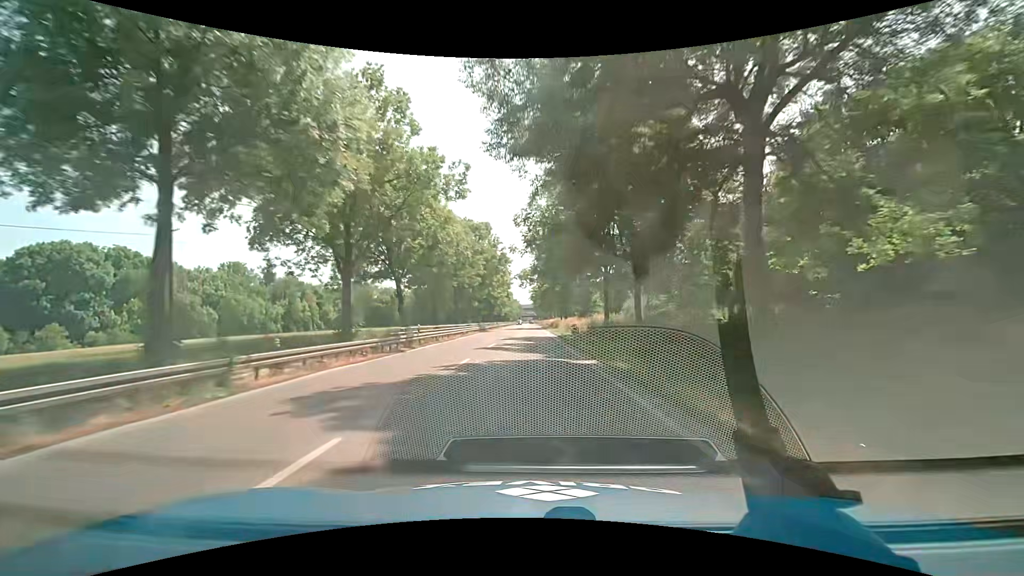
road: secondary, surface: asphalt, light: Day
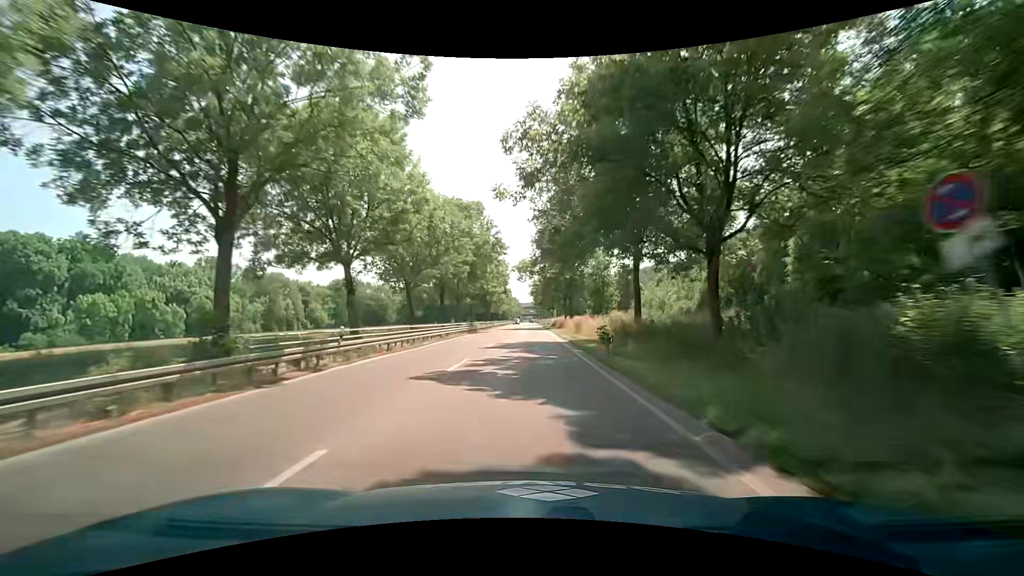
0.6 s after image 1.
(0.0, +12.5) m; 0°
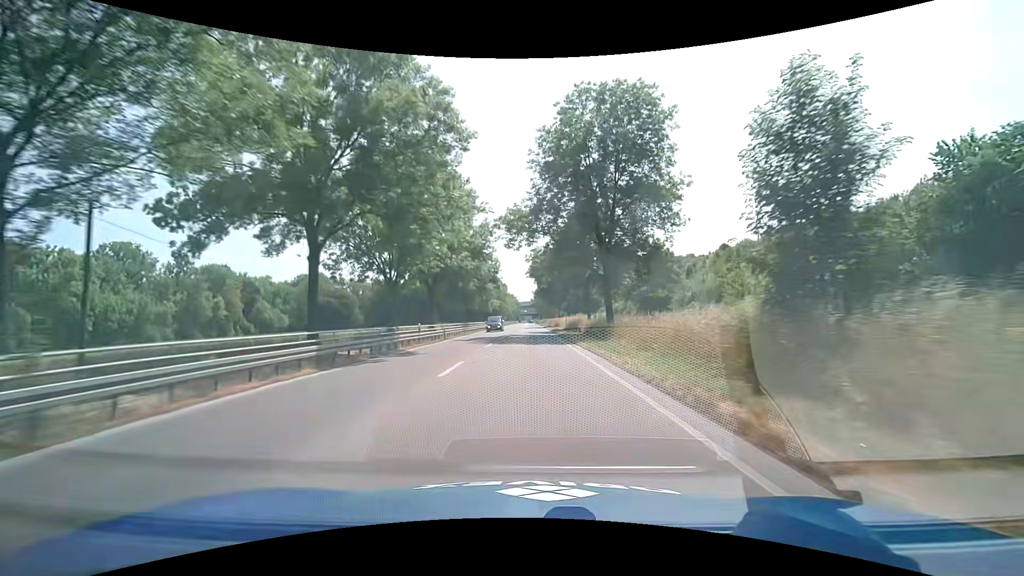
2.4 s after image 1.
(-0.2, +37.5) m; 0°
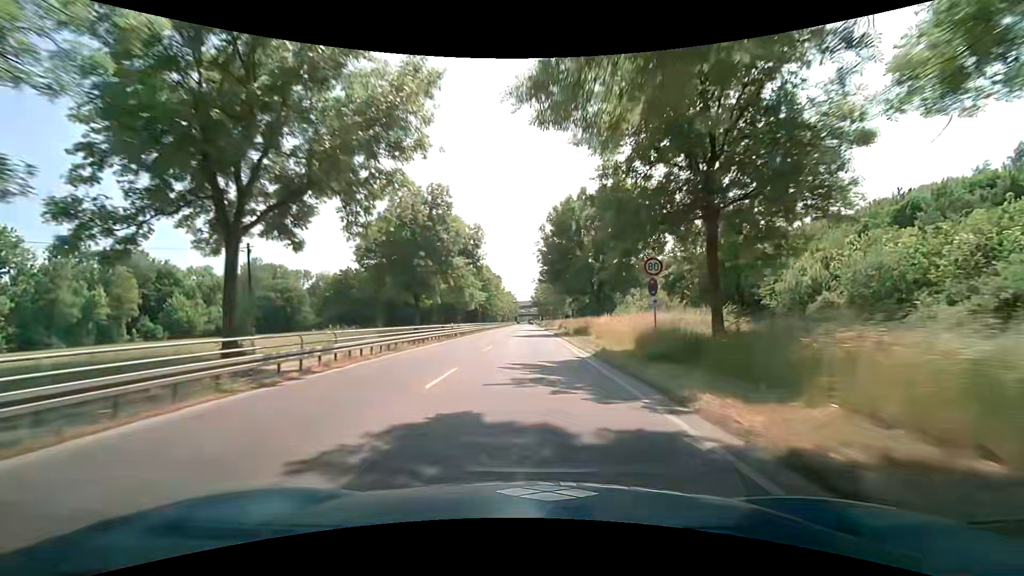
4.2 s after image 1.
(-0.3, +37.5) m; 0°
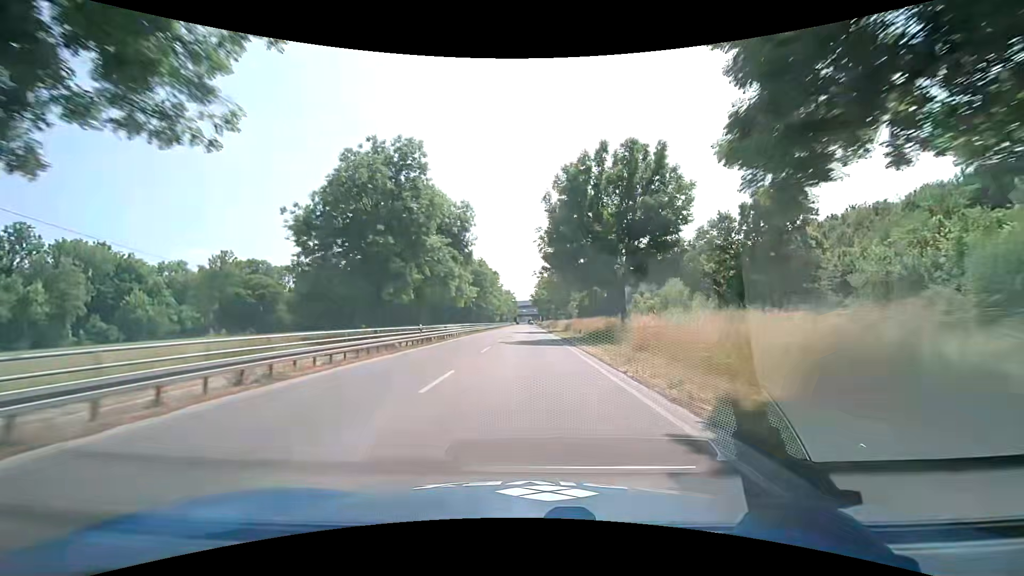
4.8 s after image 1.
(0.0, +12.5) m; 0°
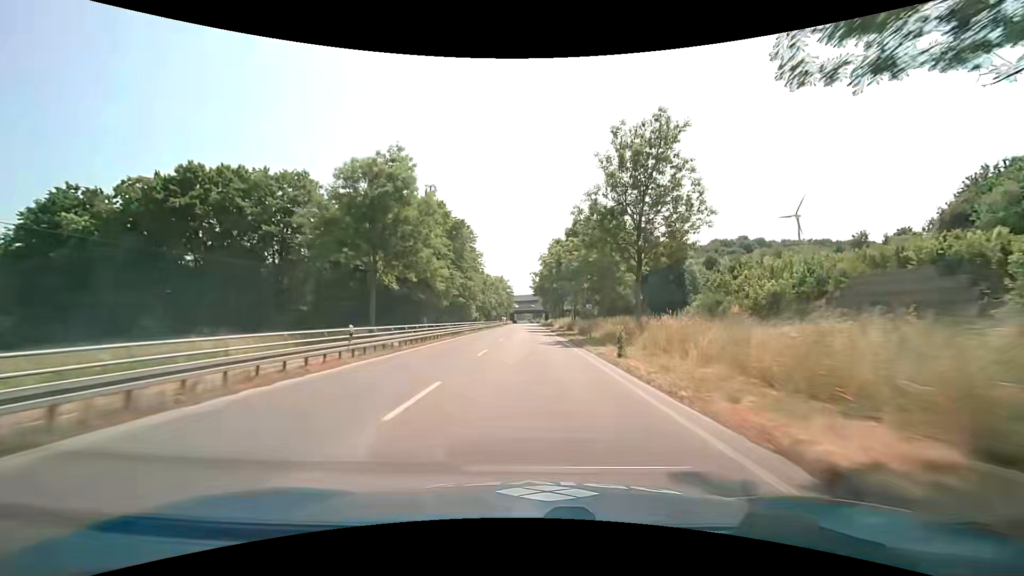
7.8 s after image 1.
(-0.7, +62.4) m; -1°
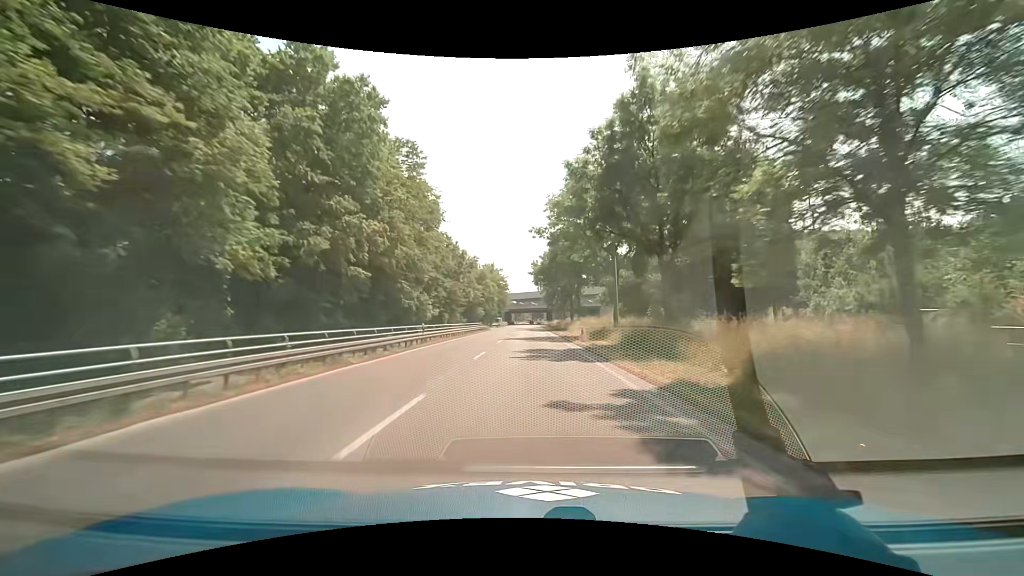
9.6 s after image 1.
(0.0, +37.5) m; 0°
(0, +10) (0, +20) (0, +30) (0, +40) (0, +50) (0, +60) (0, +70) (0, +80) (0, +90) (0, +100) m
